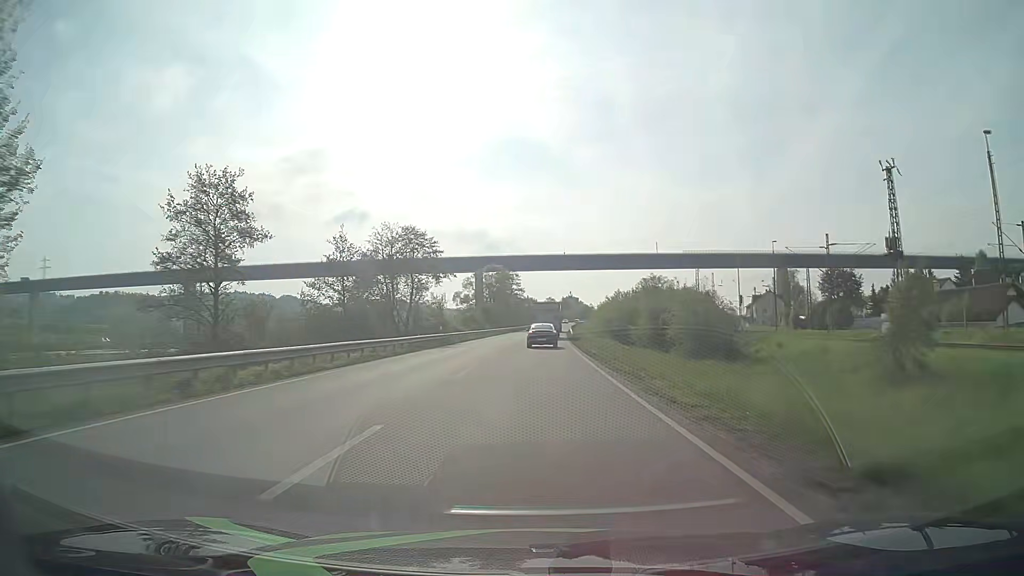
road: primary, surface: asphalt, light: Day
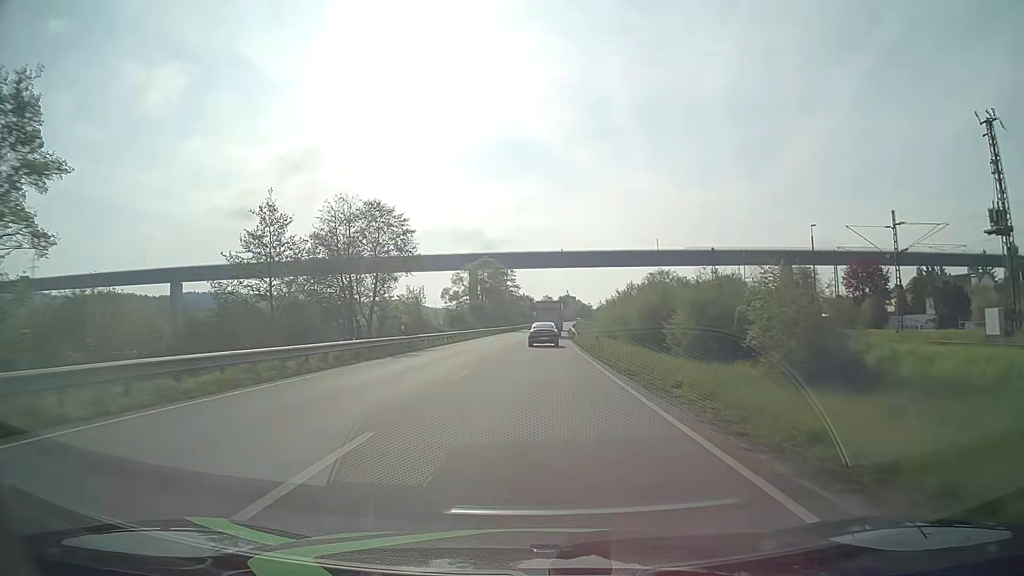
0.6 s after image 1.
(0.0, +12.8) m; 0°
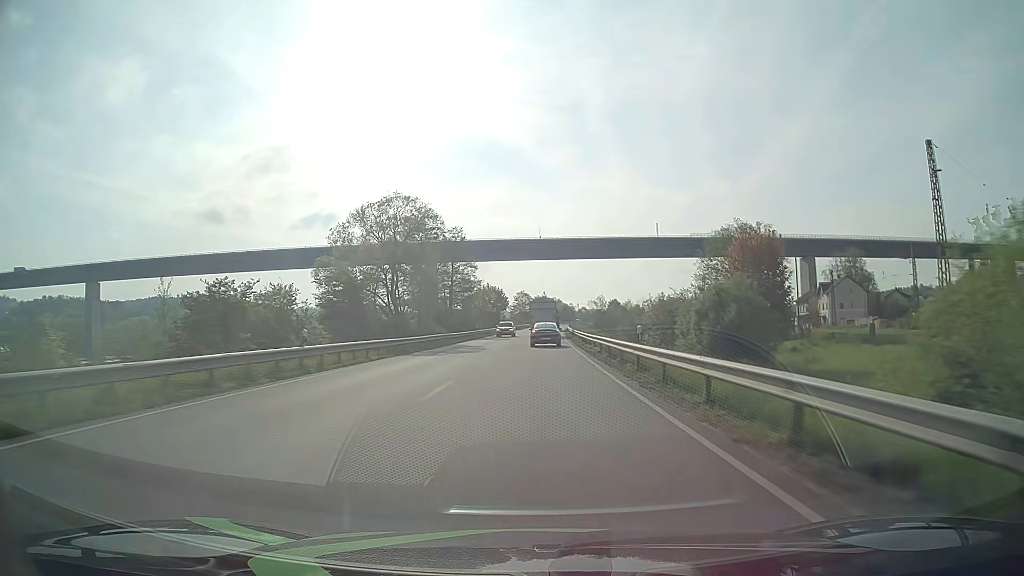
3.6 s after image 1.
(+1.2, +64.6) m; +2°
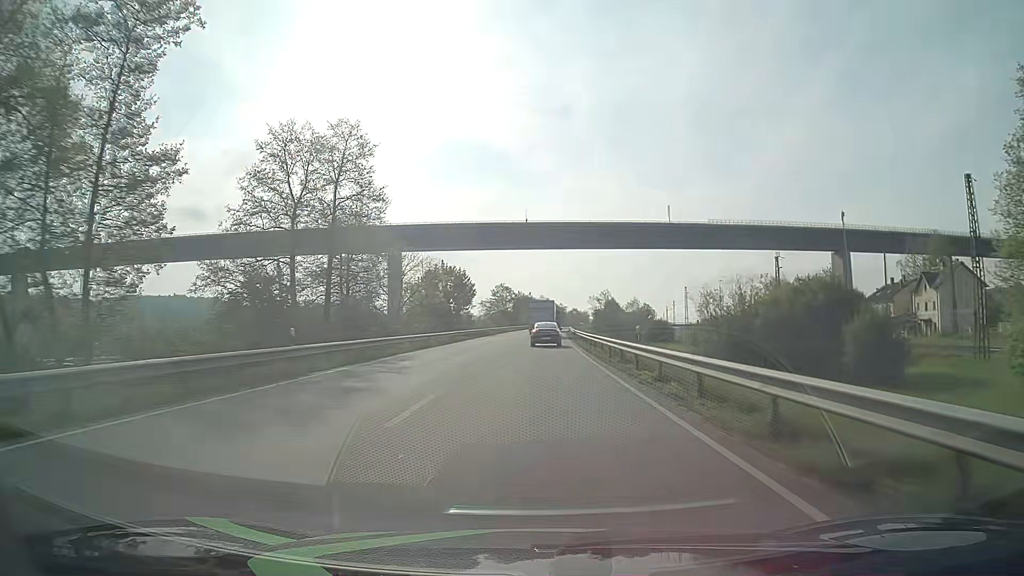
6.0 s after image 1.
(+0.6, +51.5) m; +1°
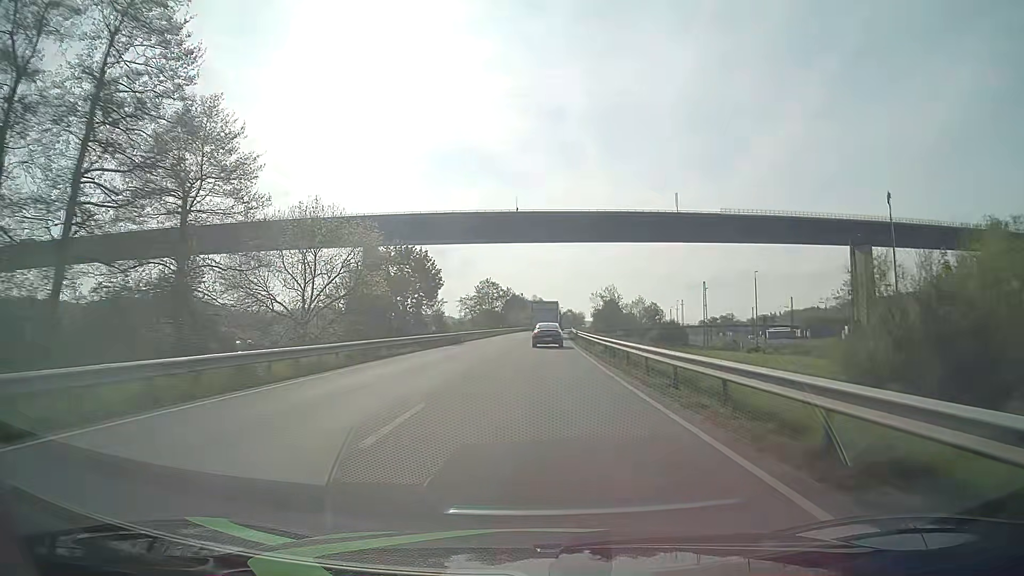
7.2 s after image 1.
(+0.1, +25.6) m; +1°
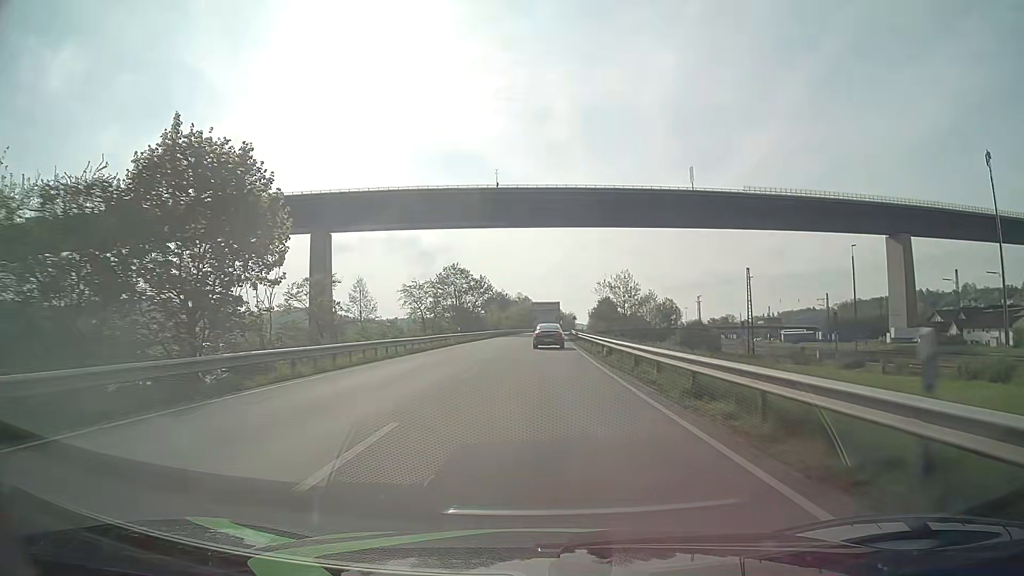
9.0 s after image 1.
(+0.4, +38.3) m; +1°
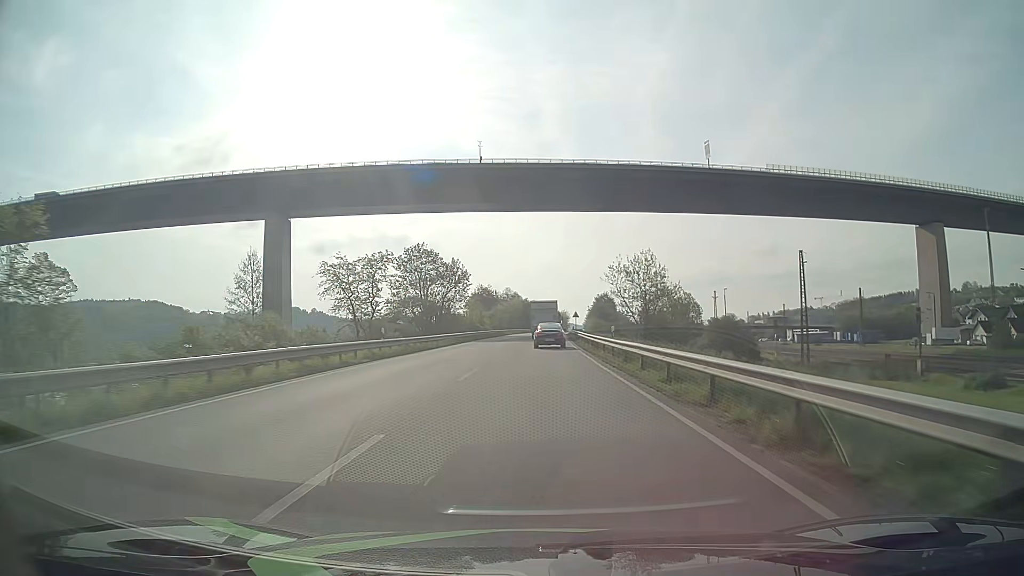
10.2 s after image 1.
(+0.2, +25.3) m; +1°
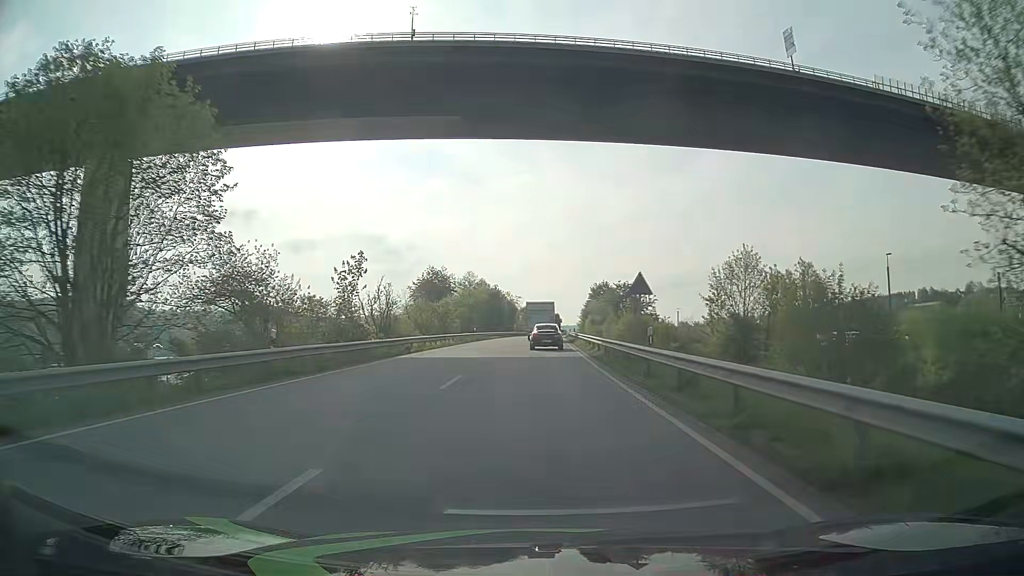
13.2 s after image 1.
(+1.1, +62.3) m; +2°
(0, +10) (0, +20) (0, +30) (0, +40) (+1, +50) (+1, +60) (+1, +70) (+2, +80) (+2, +90) (+2, +100) m
